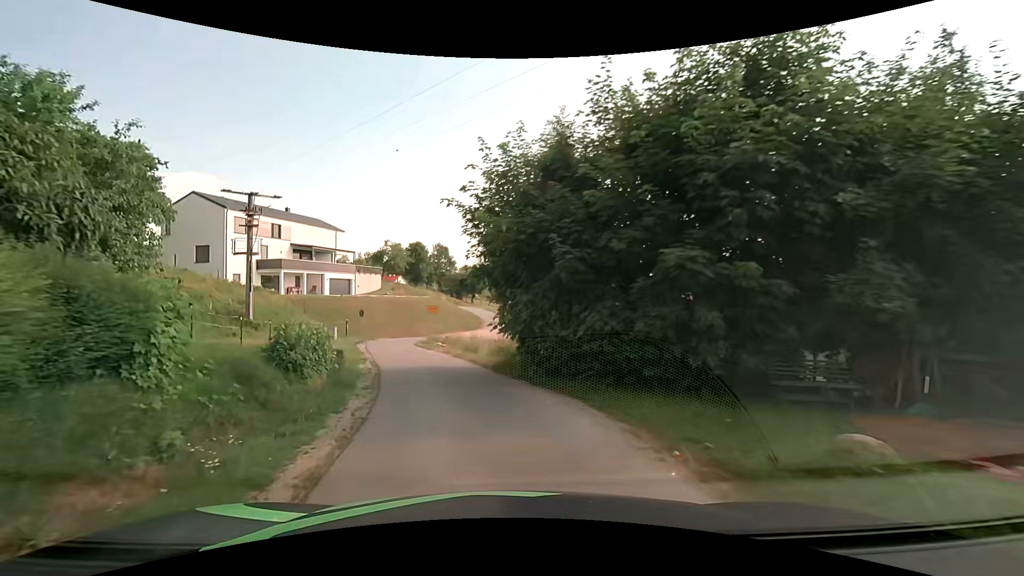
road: unclassified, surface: asphalt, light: Day
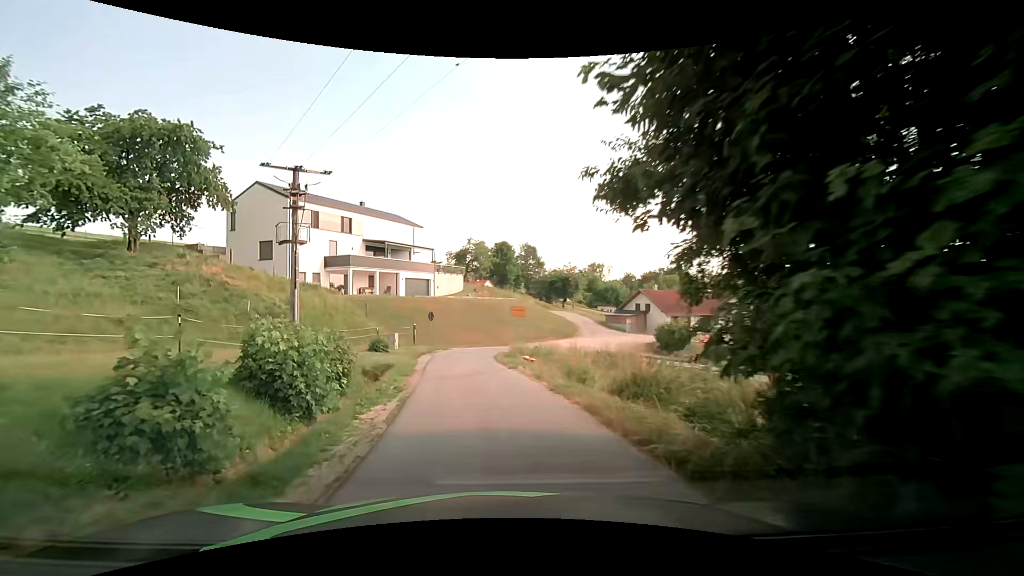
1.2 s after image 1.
(-0.7, +9.5) m; -9°
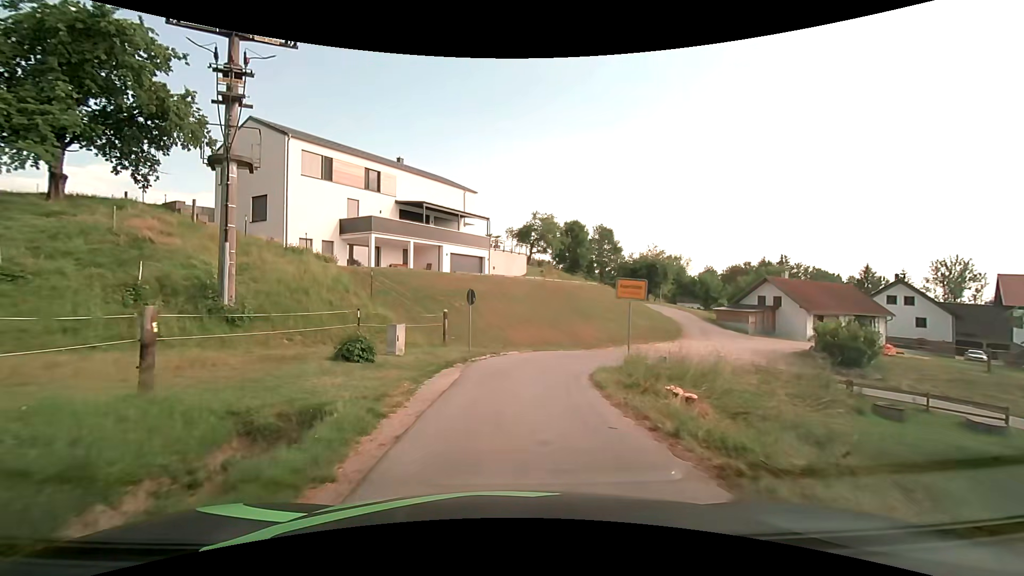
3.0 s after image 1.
(-1.0, +14.3) m; -8°
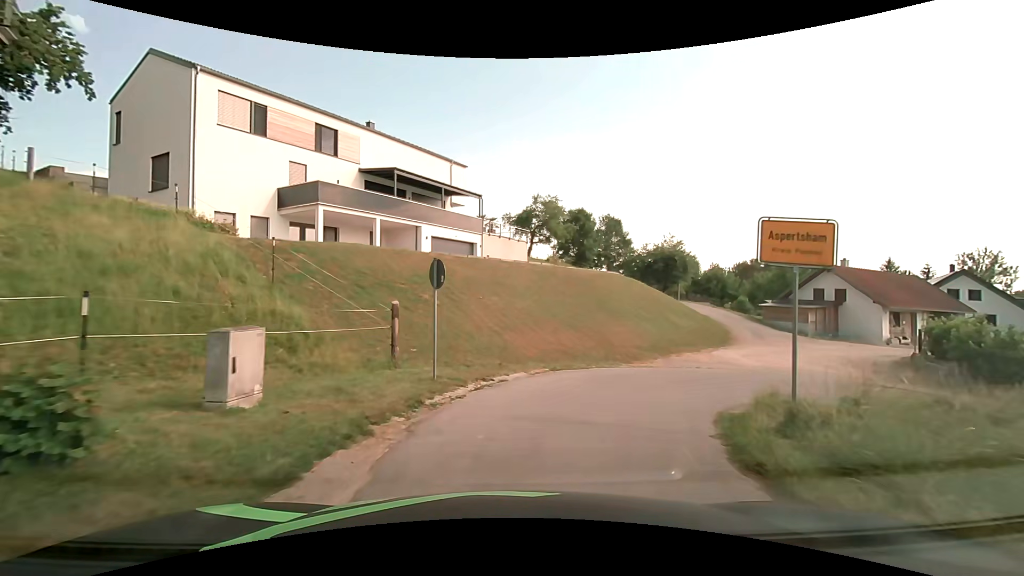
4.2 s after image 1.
(0.0, +9.0) m; +1°
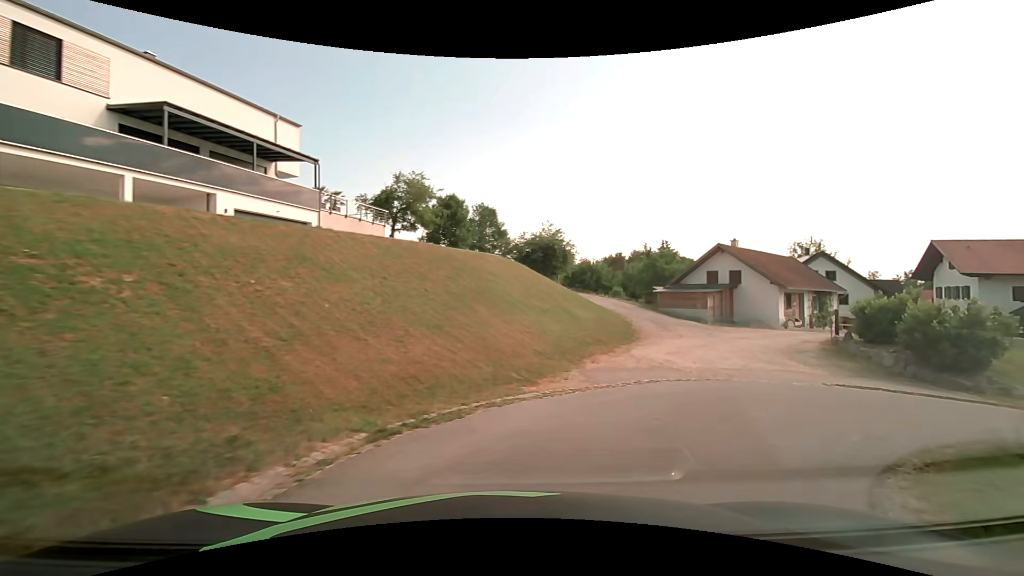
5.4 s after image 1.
(+0.8, +7.6) m; +15°
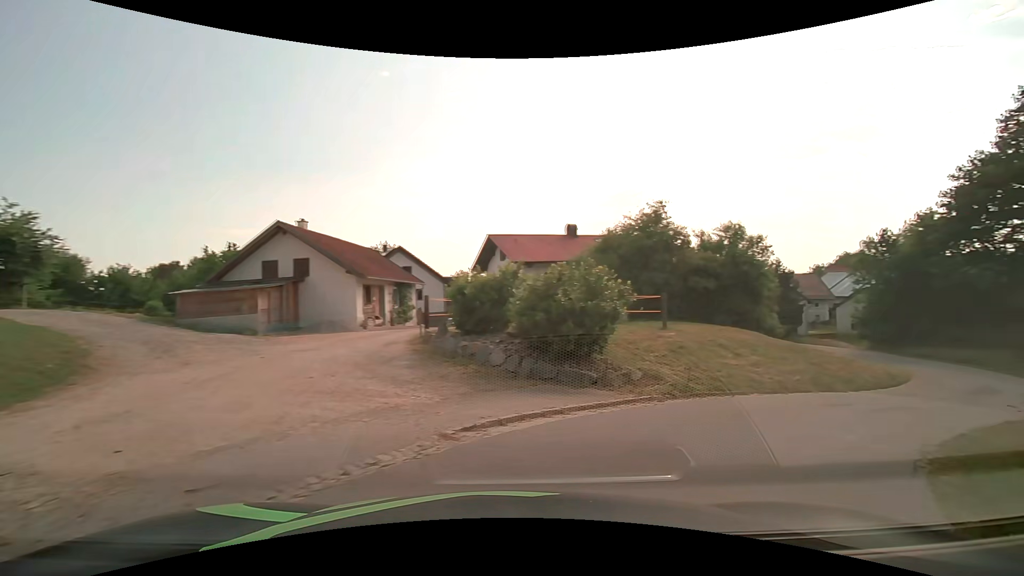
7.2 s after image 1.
(+3.5, +9.4) m; +45°
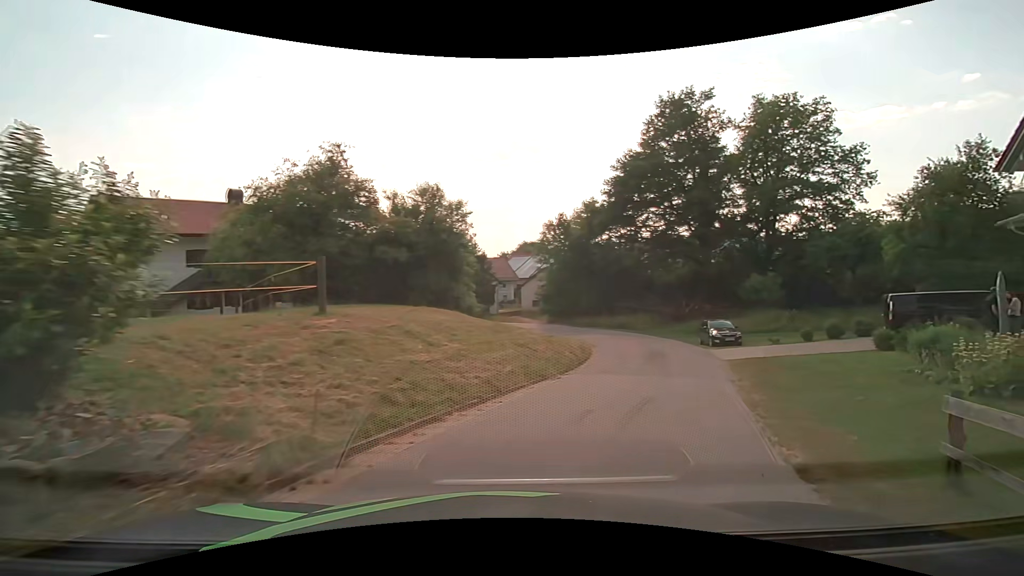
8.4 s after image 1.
(+2.3, +7.2) m; +32°
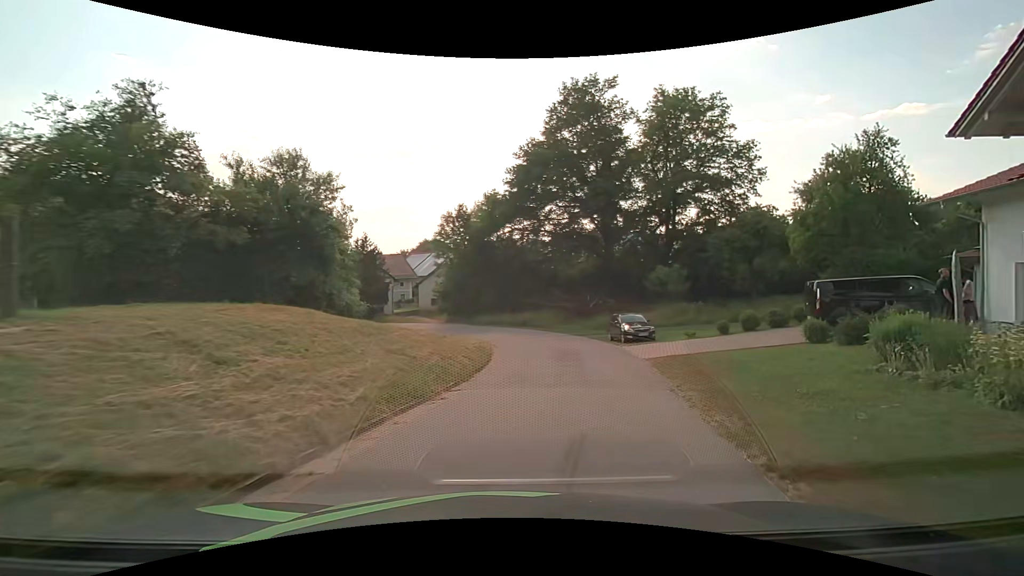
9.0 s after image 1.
(+0.5, +4.3) m; +11°
